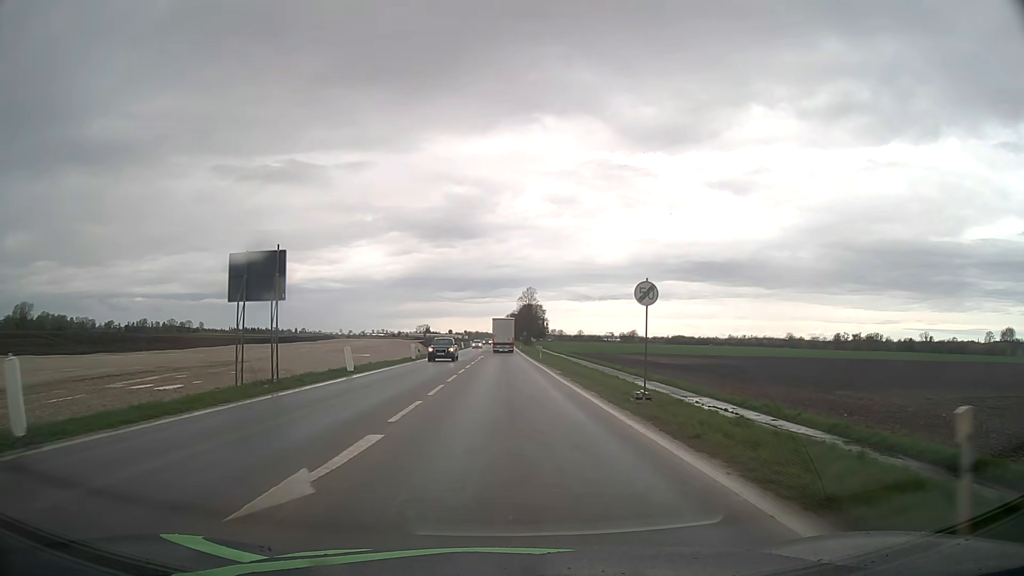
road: unclassified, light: Day
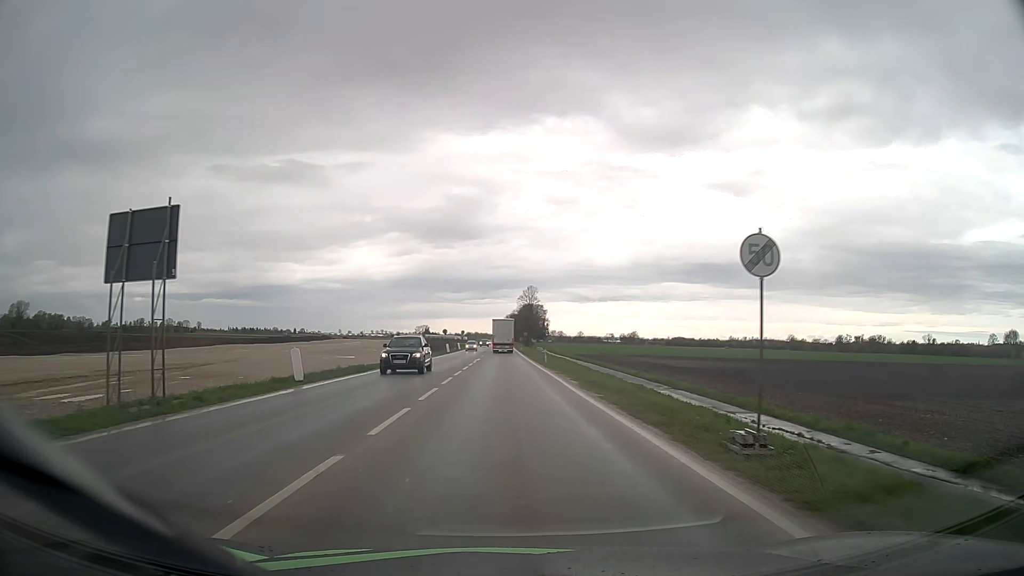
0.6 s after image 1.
(0.0, +7.6) m; 0°
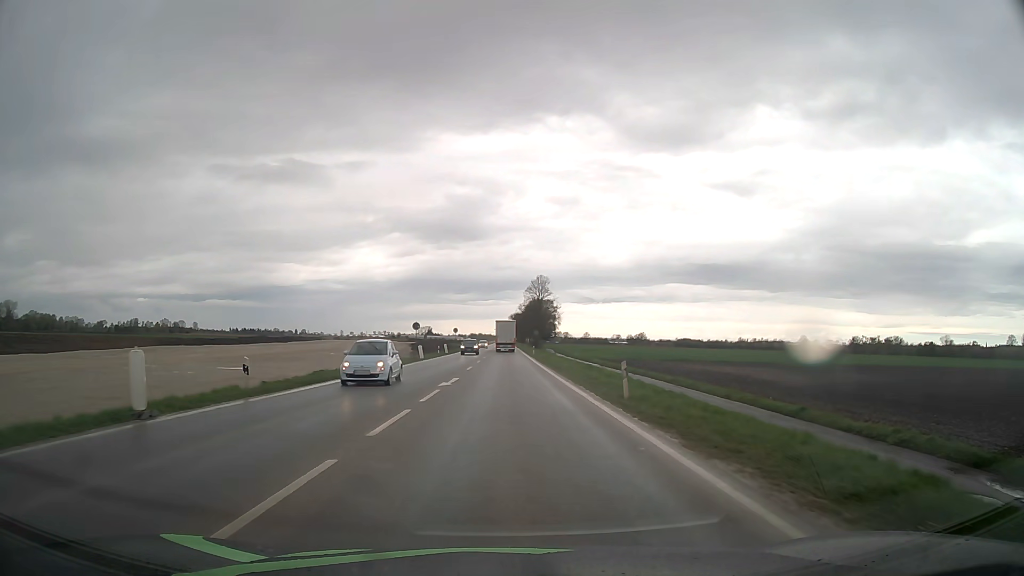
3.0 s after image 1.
(-0.1, +30.4) m; 0°
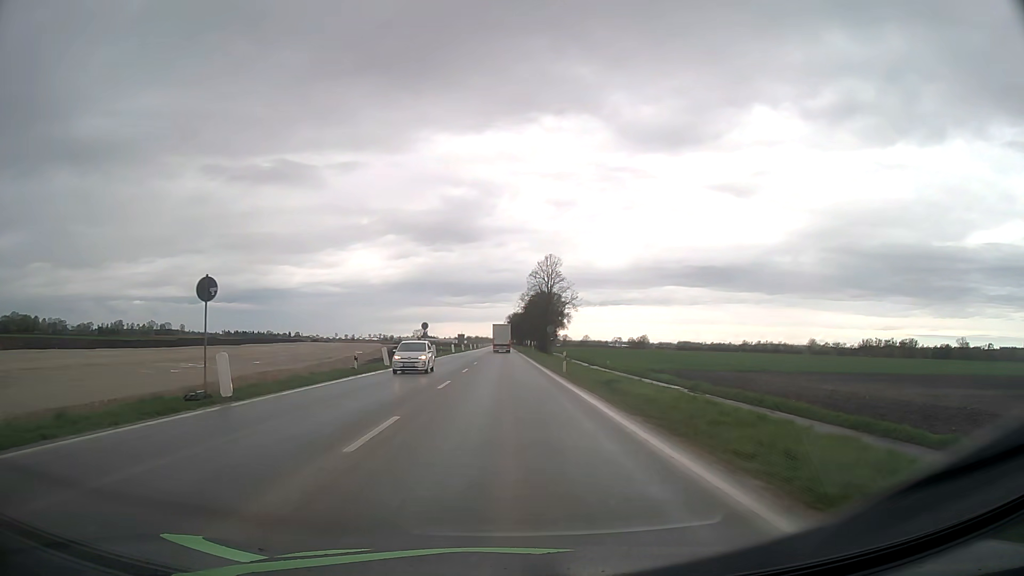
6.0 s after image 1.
(0.0, +38.0) m; 0°
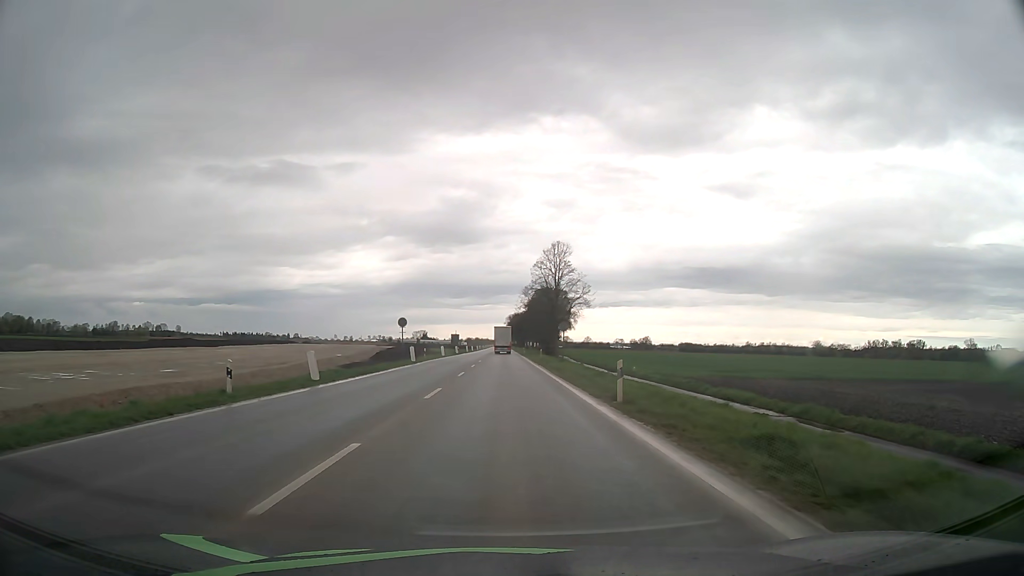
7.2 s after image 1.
(+0.1, +15.2) m; 0°
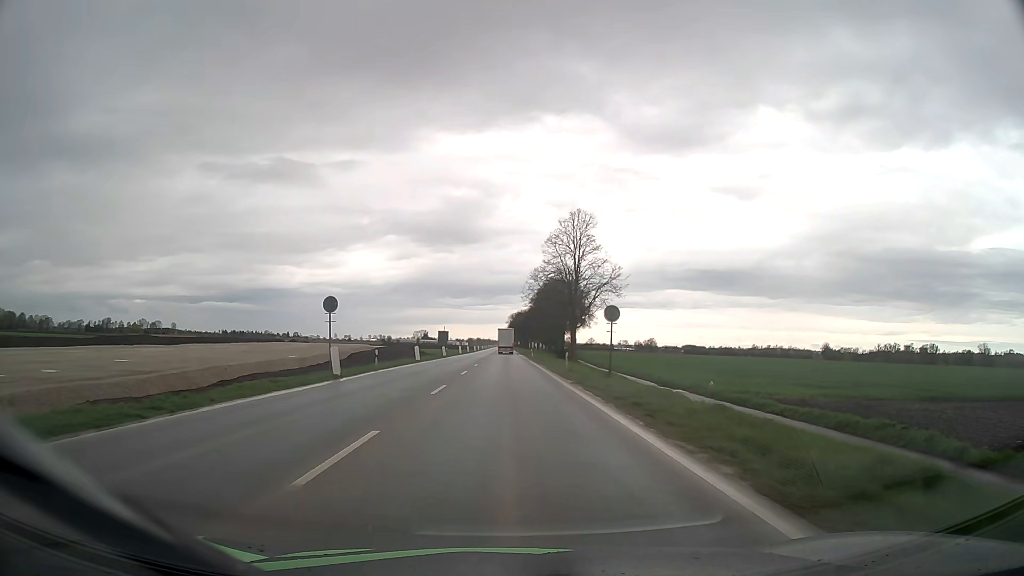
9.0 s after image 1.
(0.0, +22.9) m; 0°
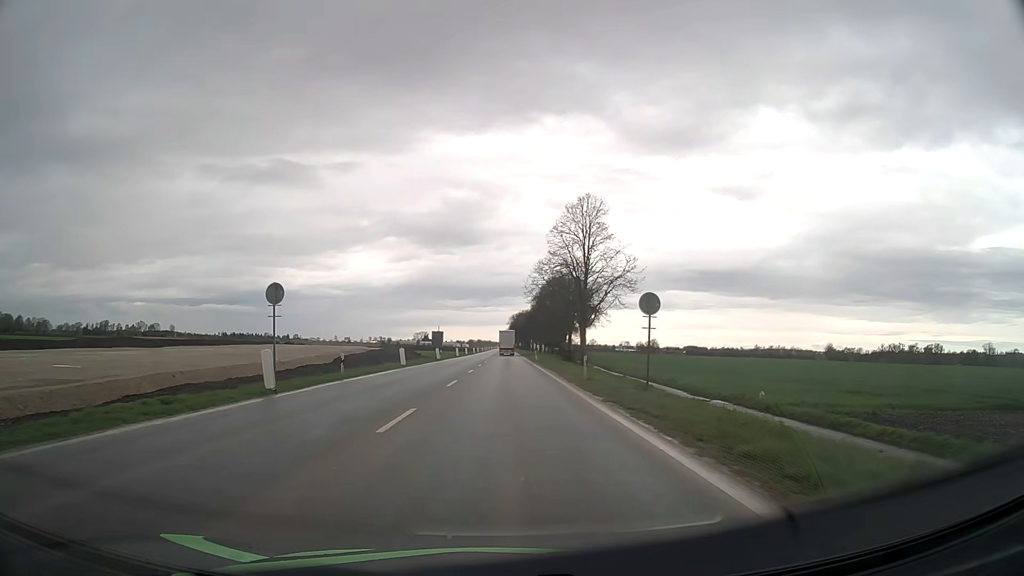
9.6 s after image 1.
(0.0, +7.8) m; 0°
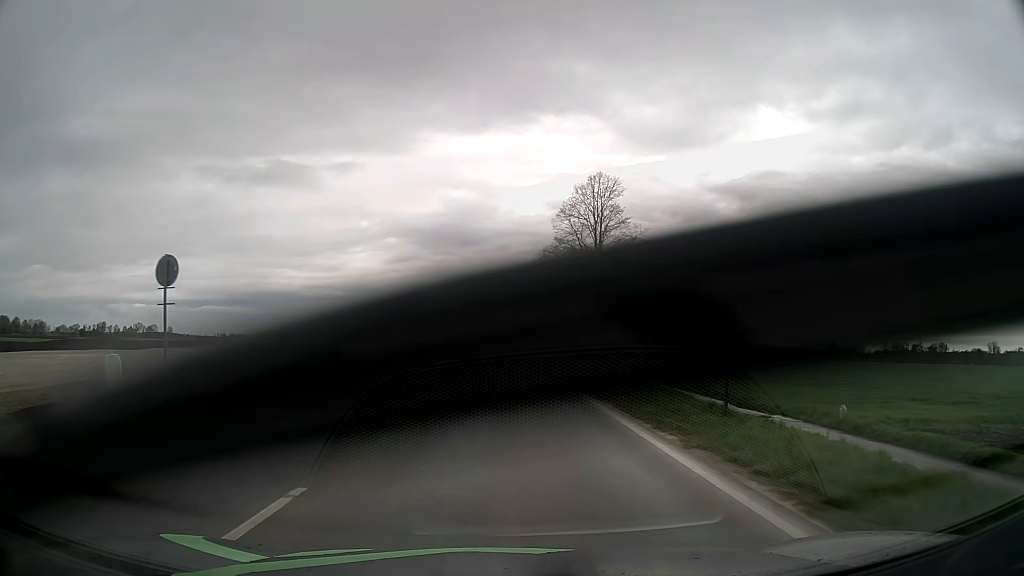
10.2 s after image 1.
(0.0, +8.1) m; 0°
(0, +10) (0, +20) (0, +30) (0, +40) (0, +50) (0, +60) (0, +70) (0, +80) (0, +90) (0, +100) m
